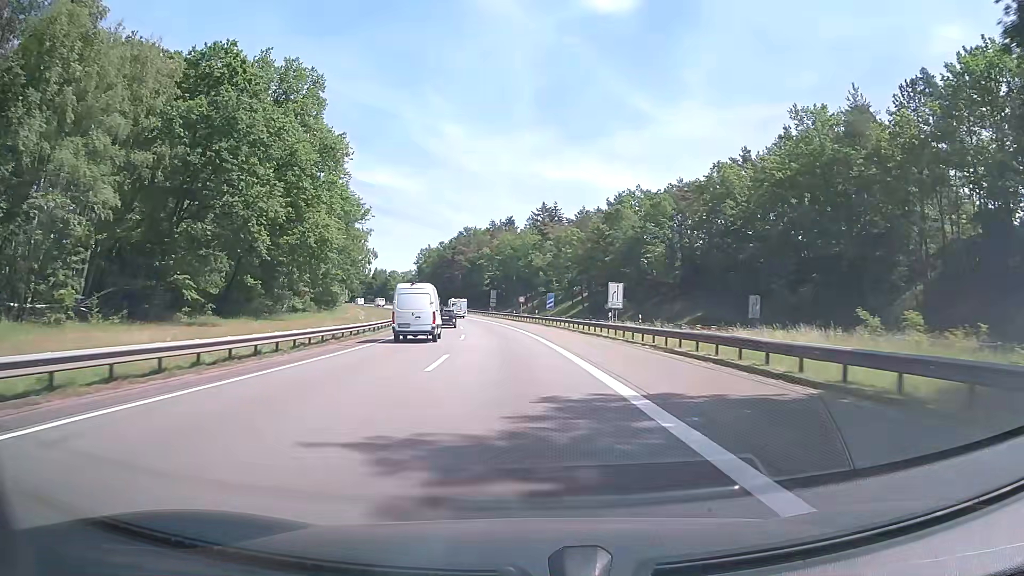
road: motorway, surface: asphalt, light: Day
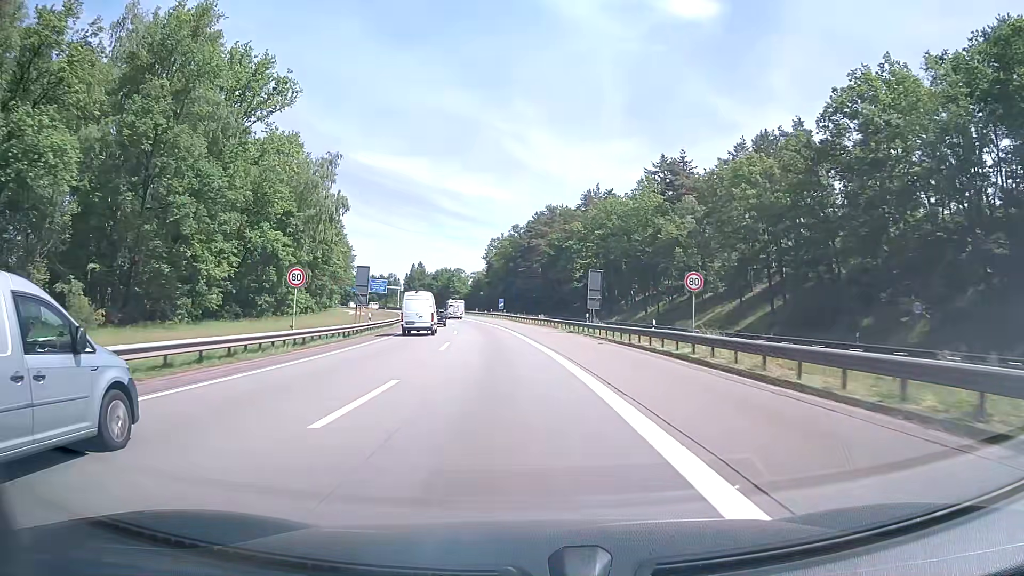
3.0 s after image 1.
(-4.1, +62.1) m; -8°
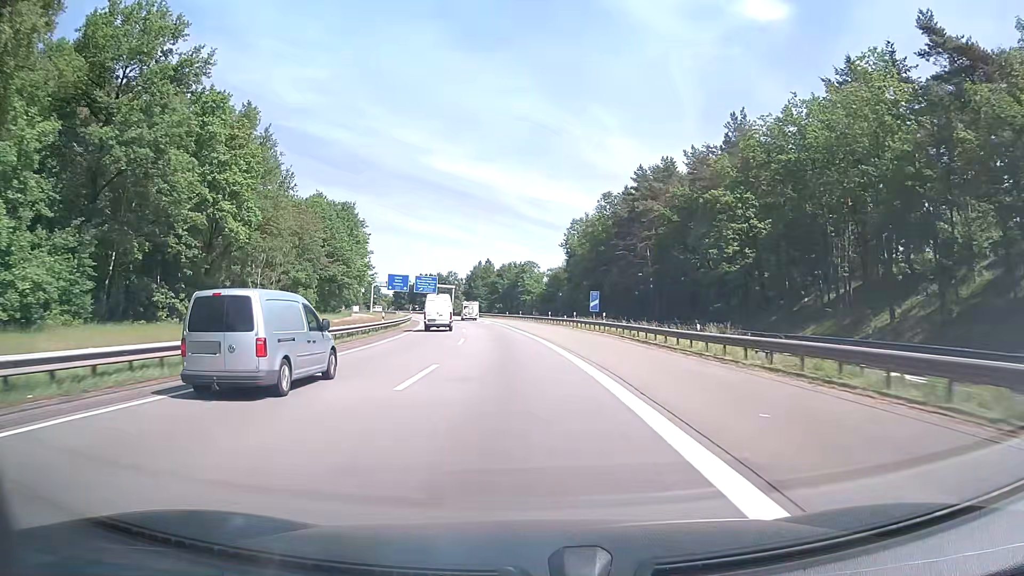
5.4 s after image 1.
(-3.1, +49.9) m; -6°
(0, +10) (-1, +20) (-1, +30) (-2, +40) (-3, +50) (-4, +60) (-6, +70) (-8, +80) (-9, +89) (-11, +99) m
